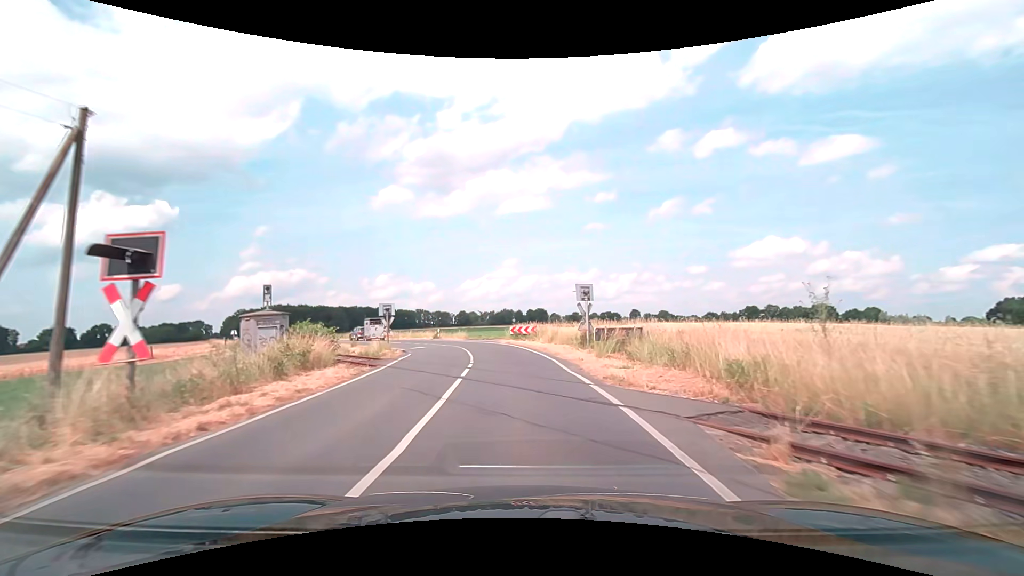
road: secondary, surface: asphalt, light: Day
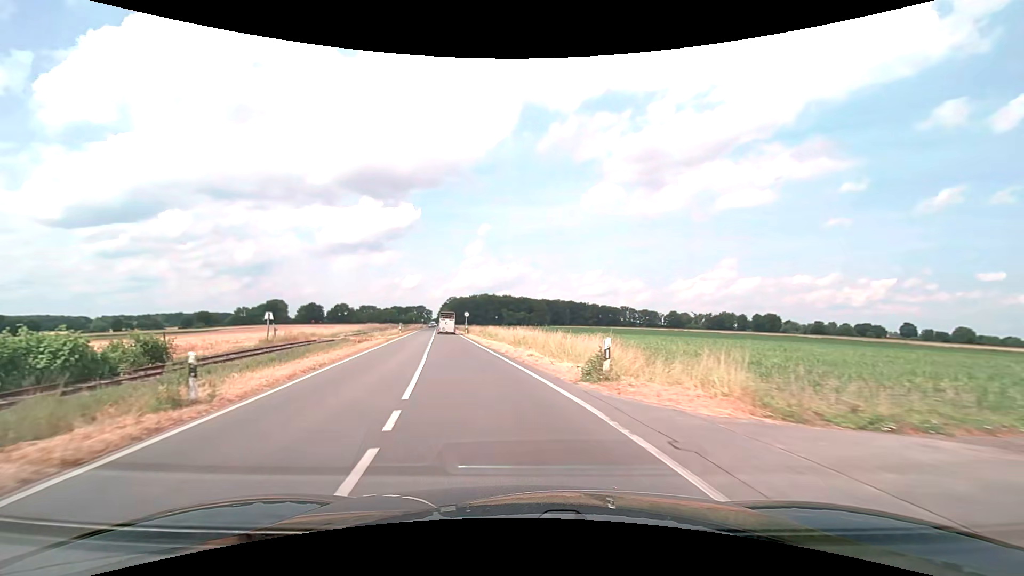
(-5.1, +39.0) m; -23°
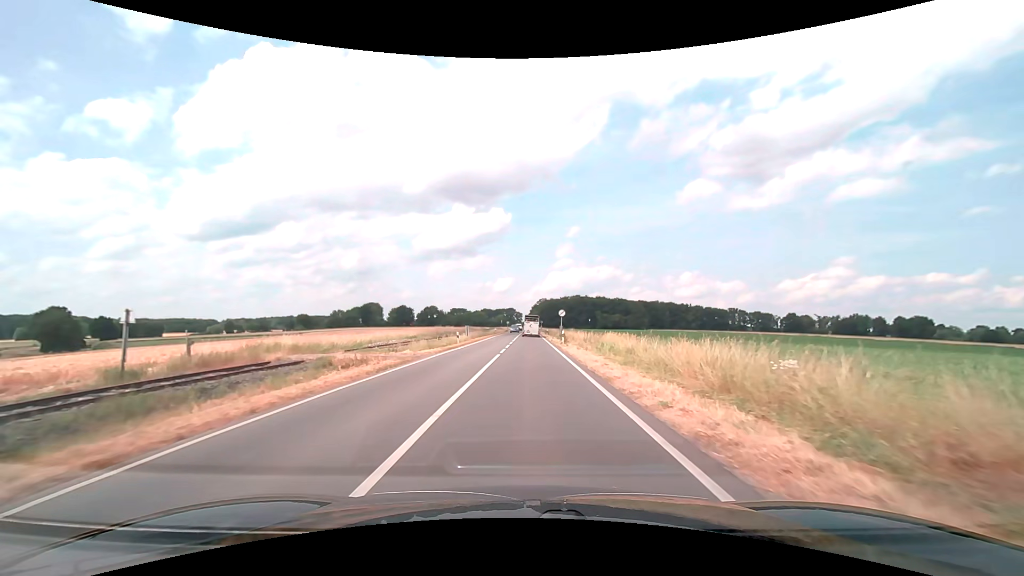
(-2.9, +23.8) m; -11°
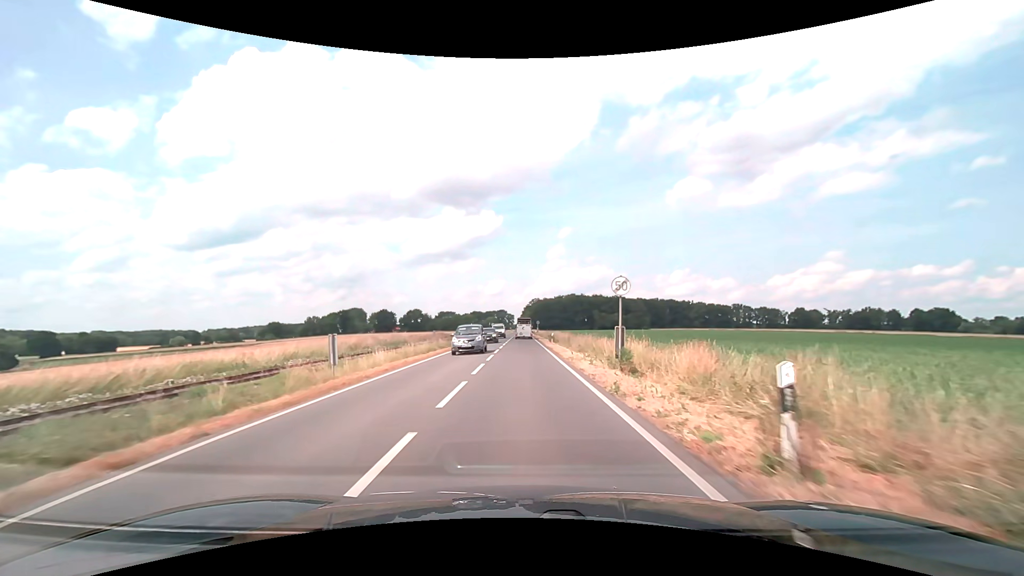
(+0.4, +34.0) m; +1°
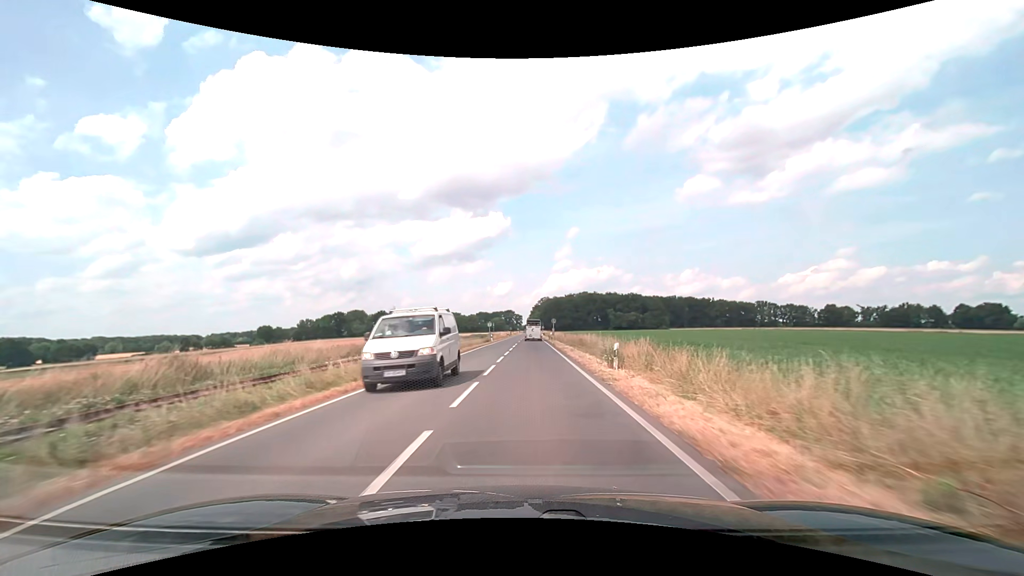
(-0.2, +30.1) m; -1°
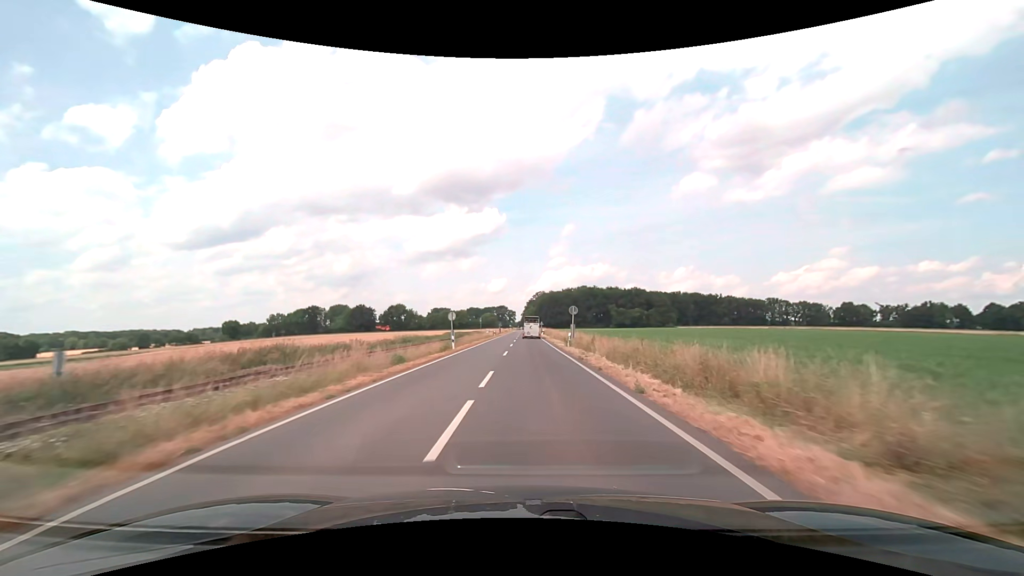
(0.0, +33.8) m; +1°
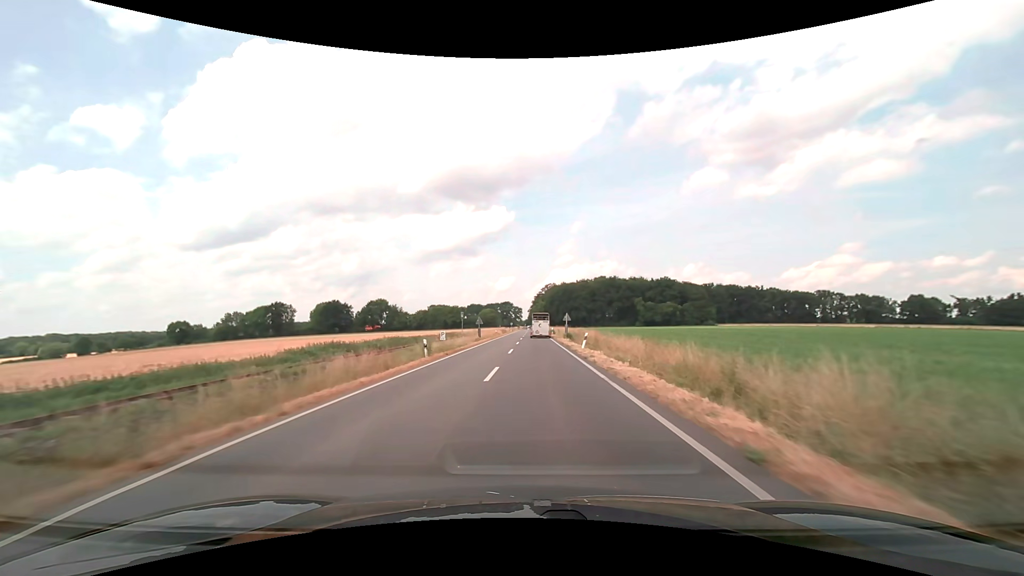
(+0.3, +59.6) m; -1°
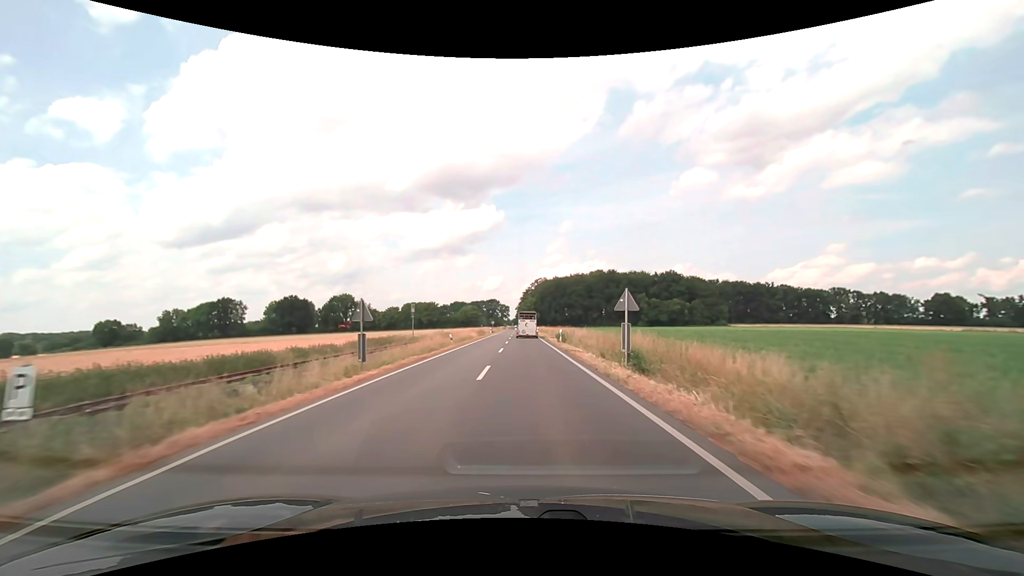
(+0.5, +35.9) m; +1°
(0, +10) (0, +20) (0, +30) (0, +40) (0, +50) (0, +60) (0, +70) (0, +80) (0, +90) (0, +100) m
